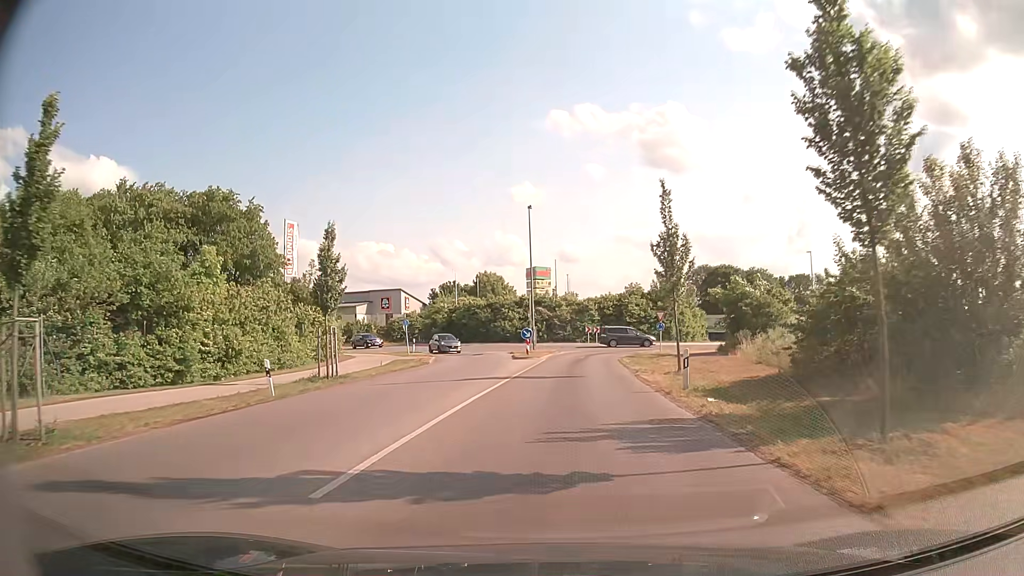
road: tertiary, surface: asphalt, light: Day
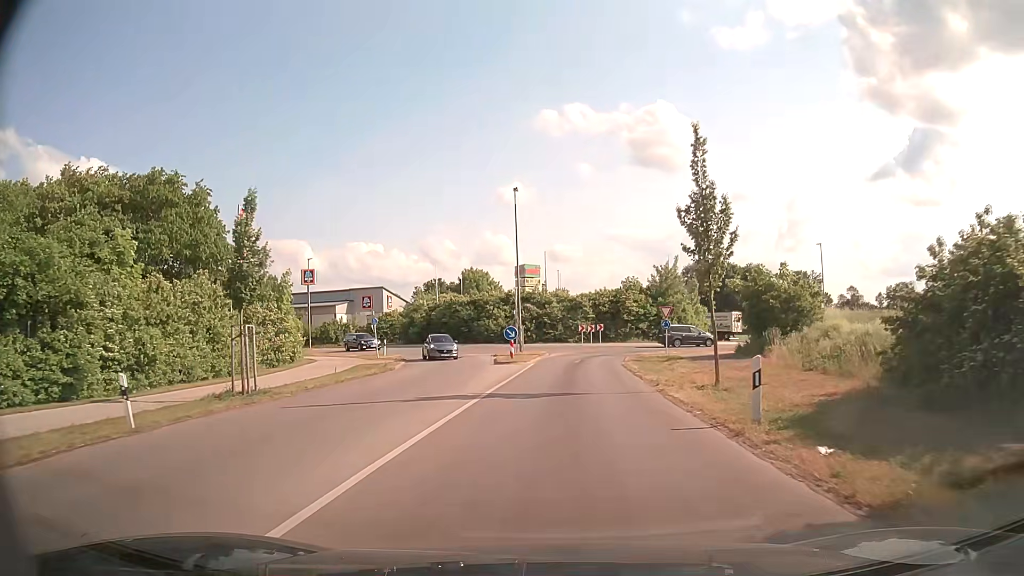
(+0.1, +6.1) m; +1°
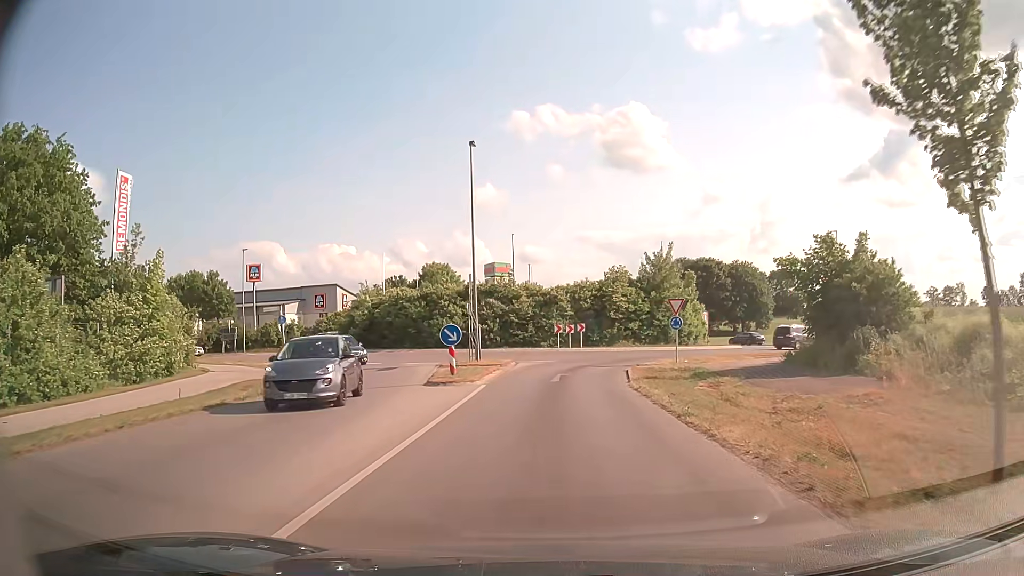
(+0.1, +11.2) m; +2°
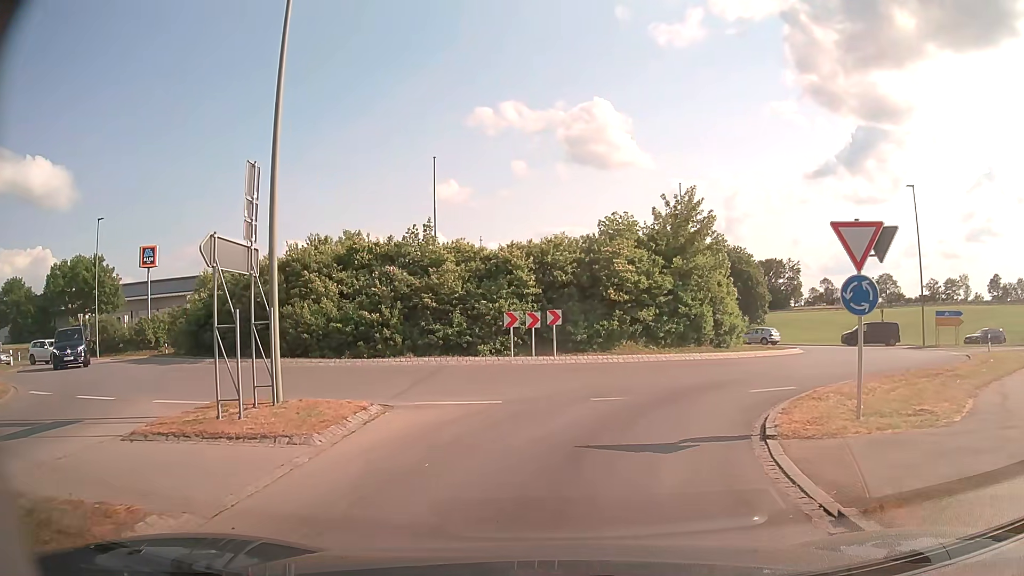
(+0.6, +20.2) m; +3°
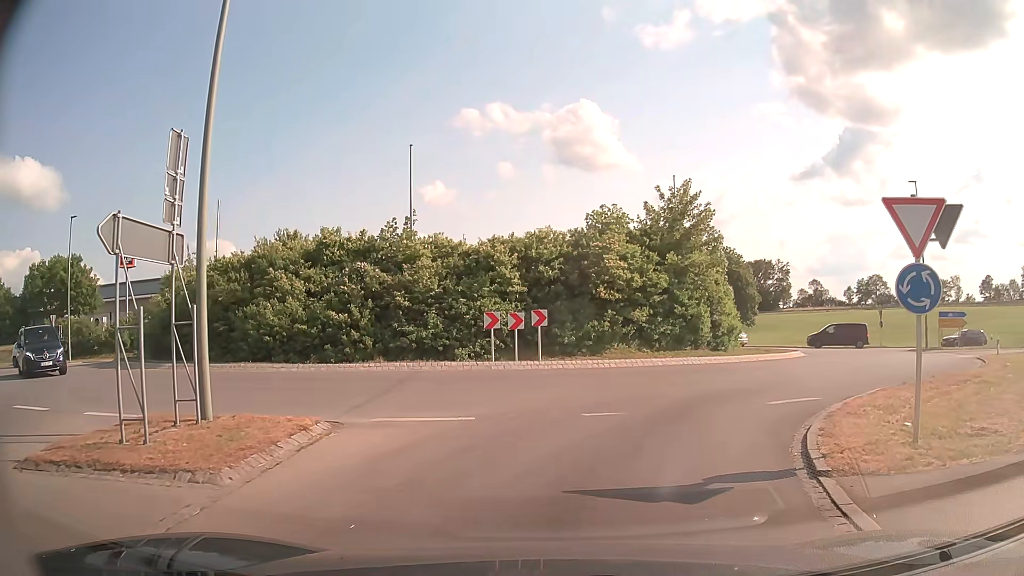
(0.0, +2.0) m; +1°
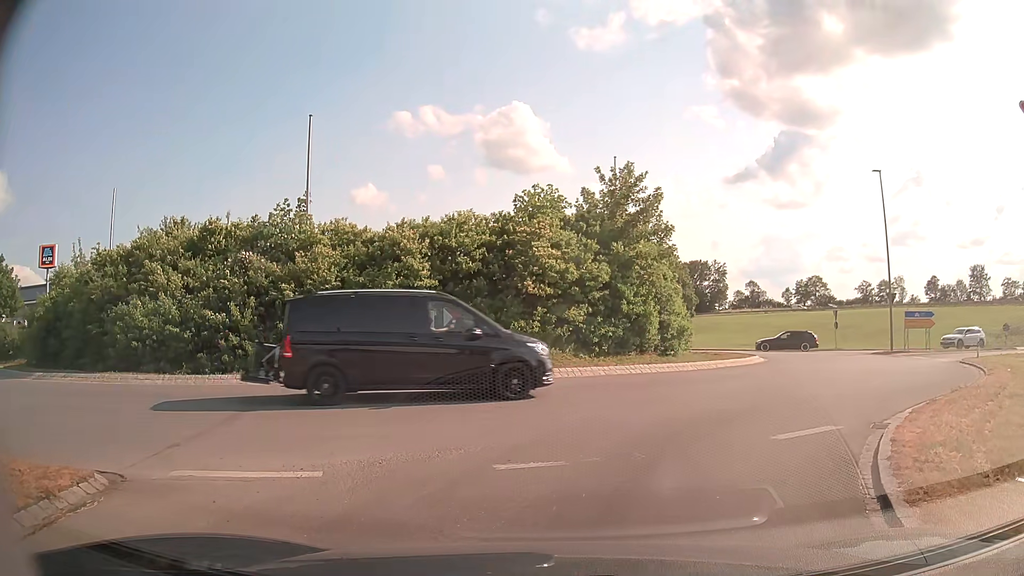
(+0.2, +3.8) m; +4°
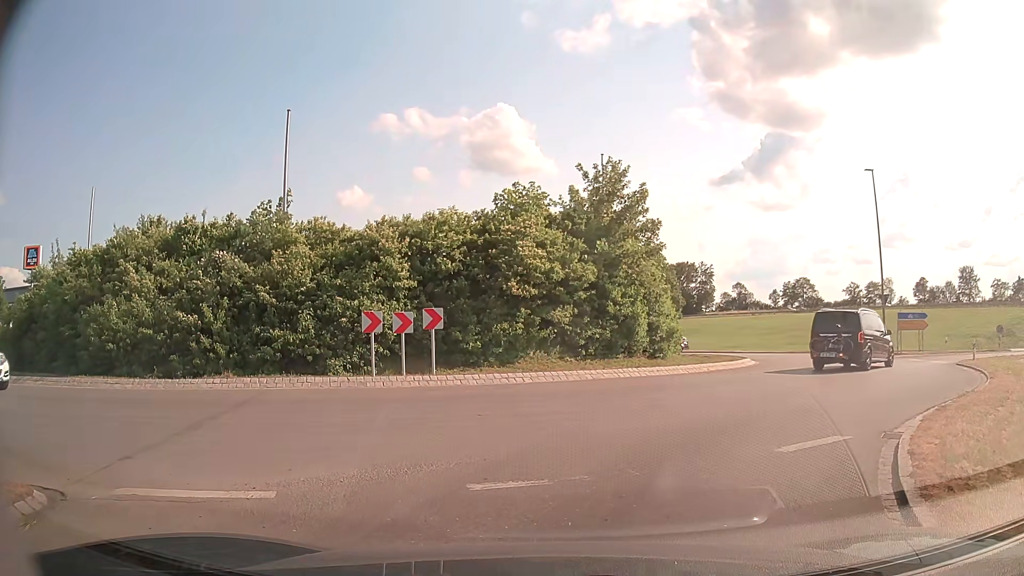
(0.0, +0.8) m; 0°
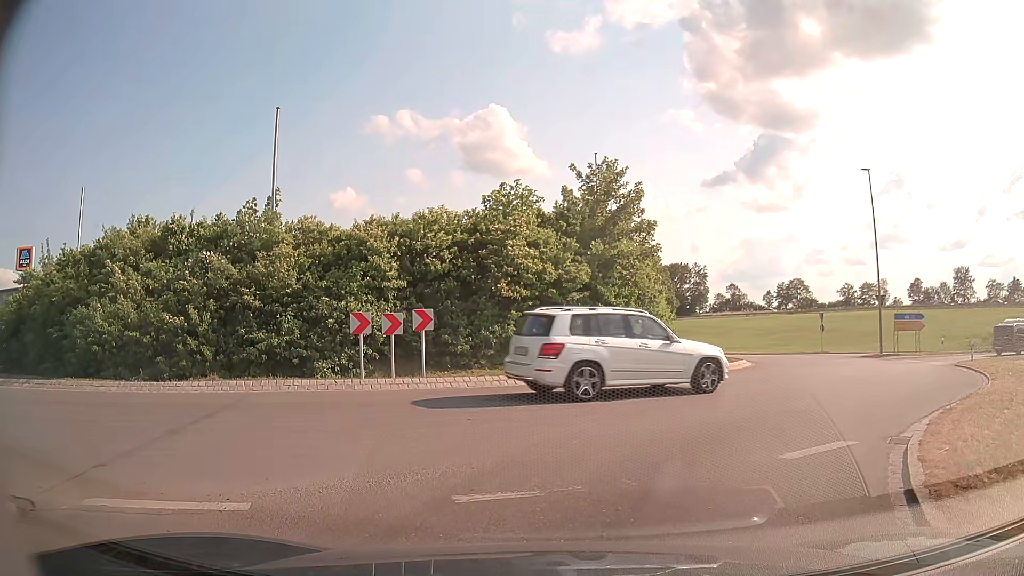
(0.0, +0.4) m; 0°
